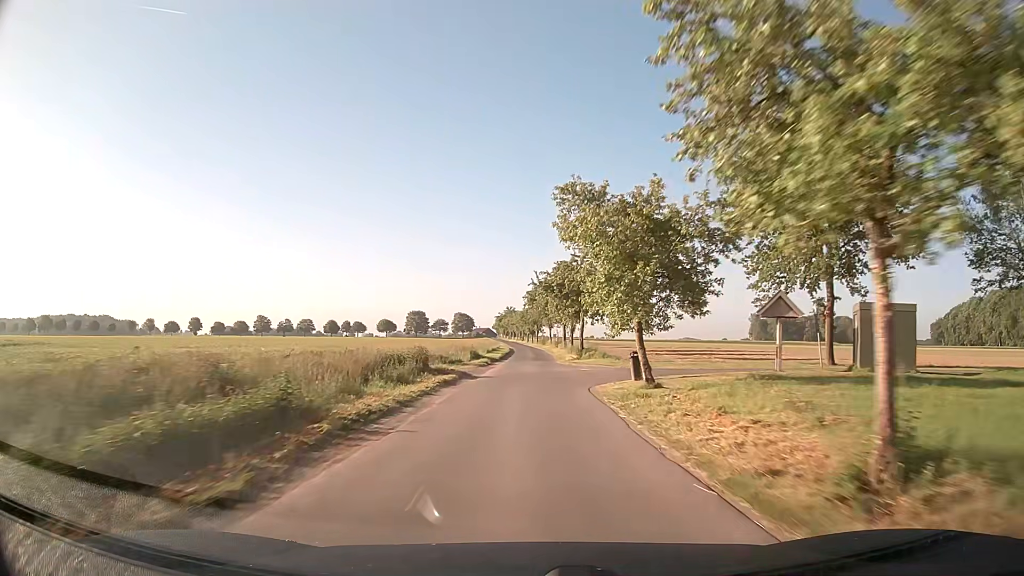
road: unclassified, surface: asphalt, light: Day
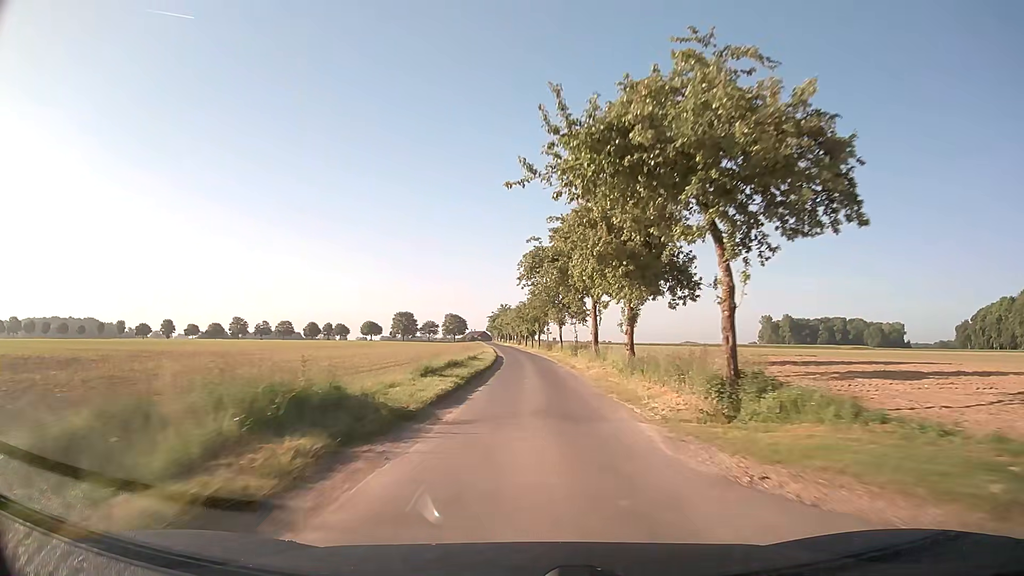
(0.0, +33.7) m; 0°
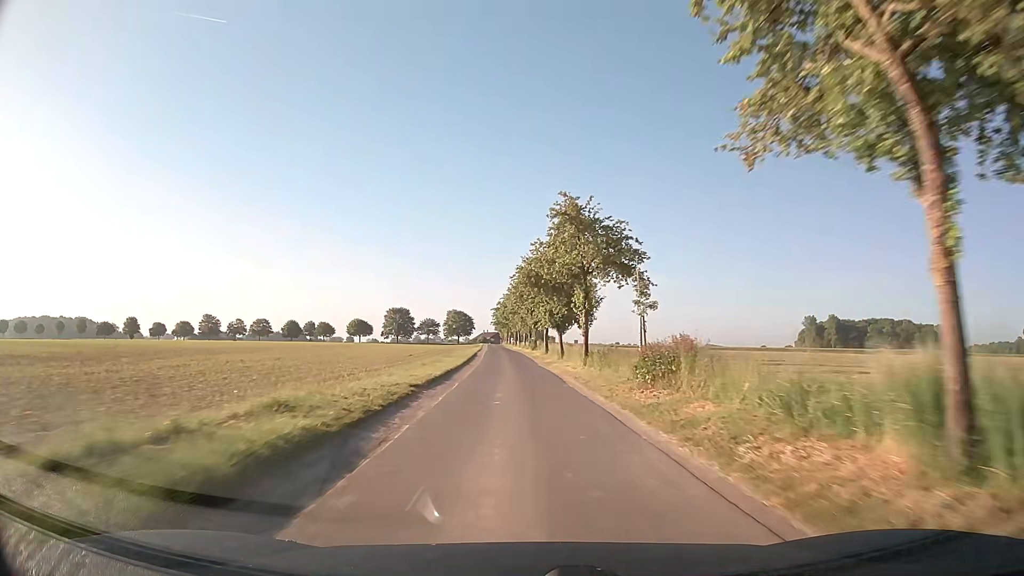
(-0.3, +57.9) m; -2°
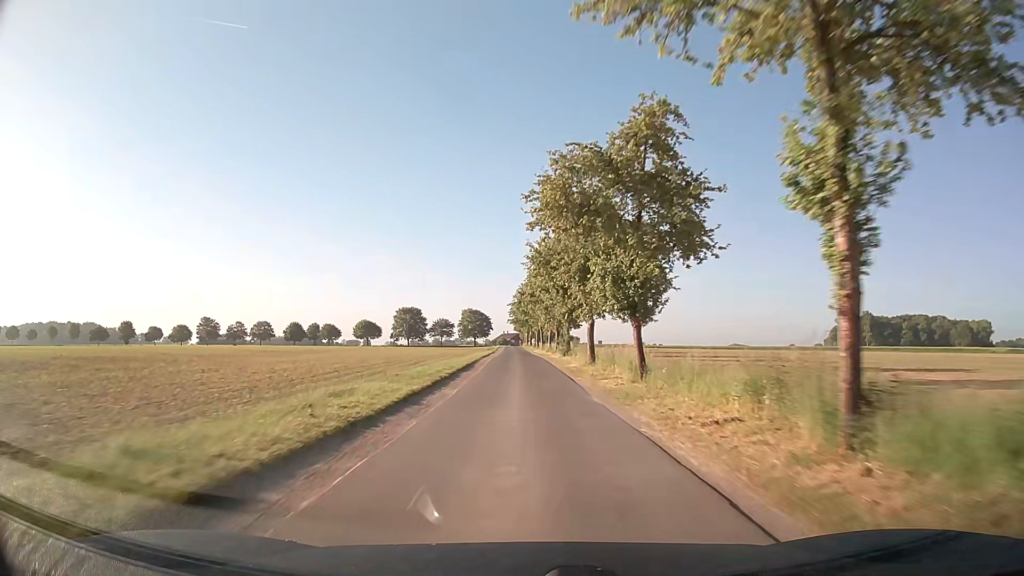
(-0.3, +23.7) m; -2°
(0, +10) (0, +20) (0, +30) (0, +40) (-1, +50) (-1, +60) (-1, +70) (-2, +80) (-2, +90) (-2, +100) m
